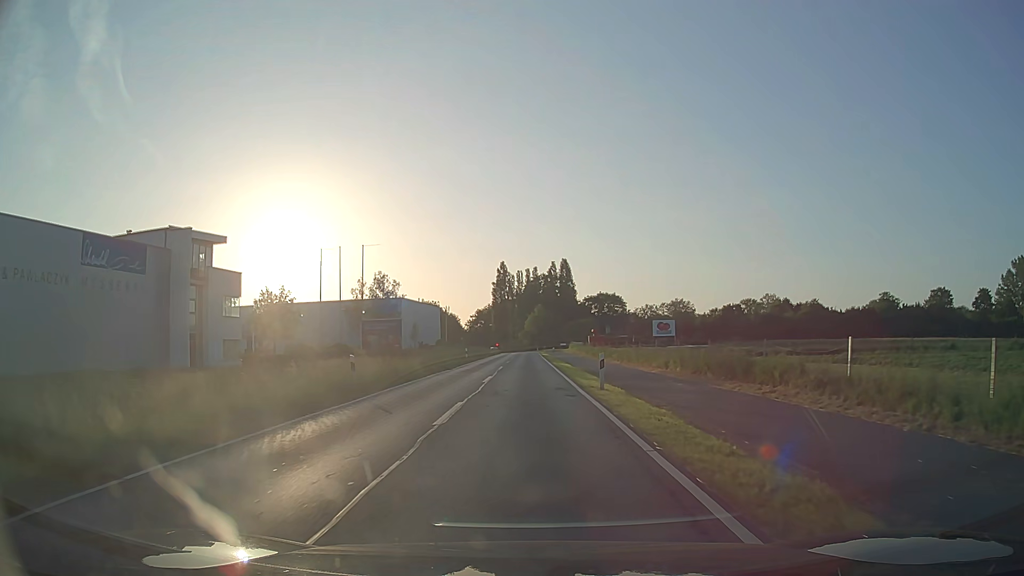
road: secondary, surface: asphalt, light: Day
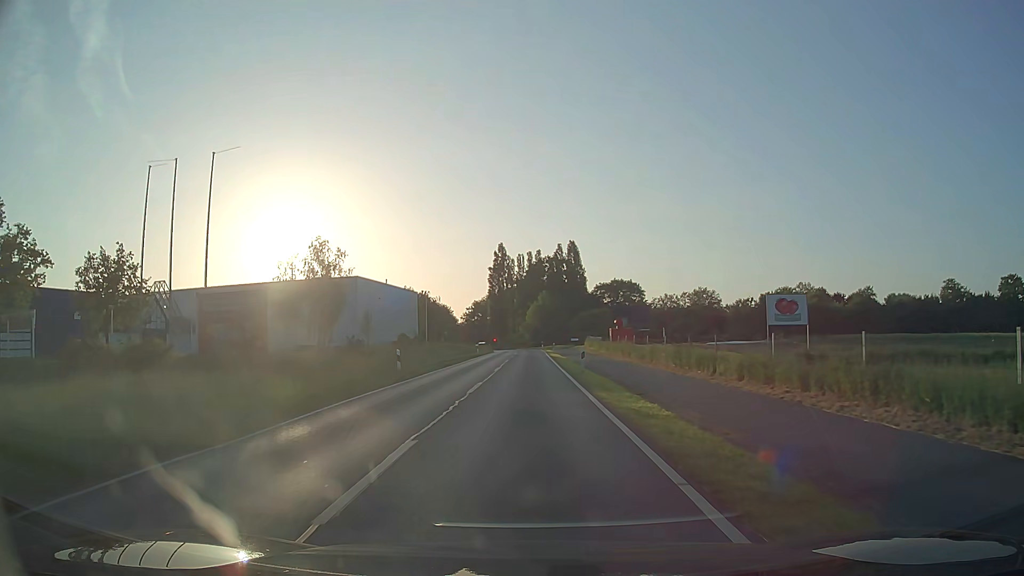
(0.0, +30.4) m; 0°
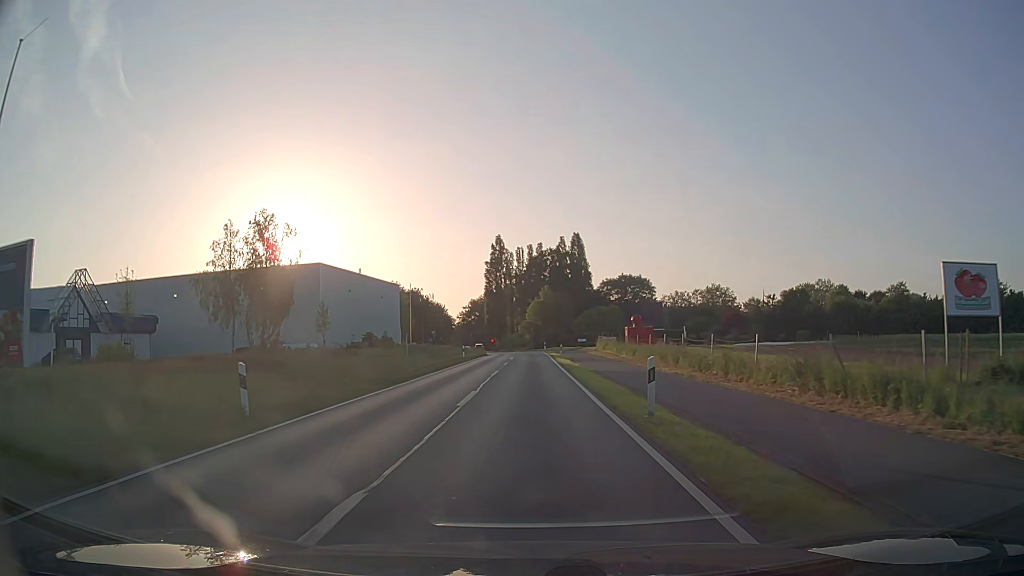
(0.0, +15.3) m; 0°
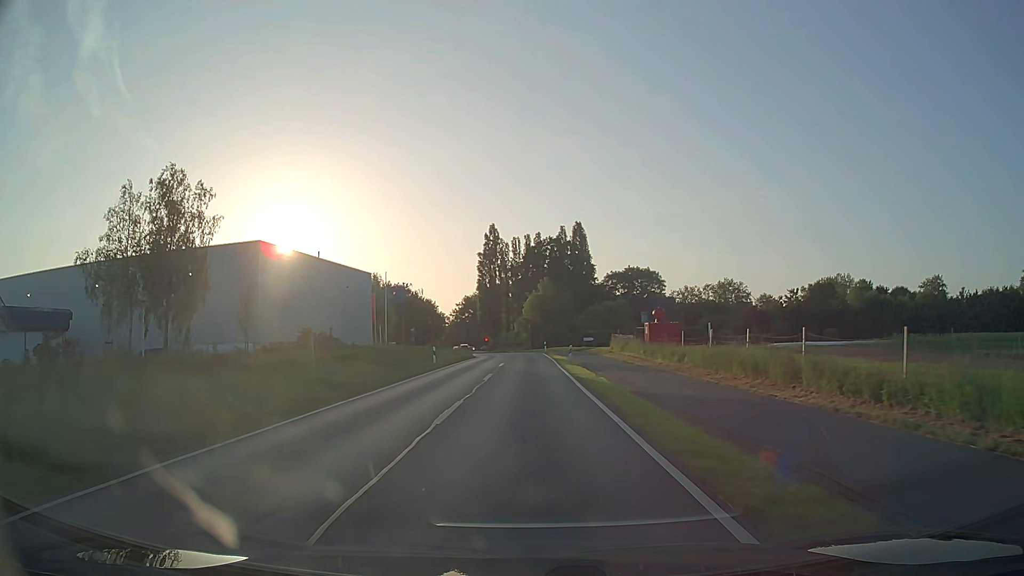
(0.0, +15.3) m; 0°
(0, +10) (0, +20) (0, +30) (0, +40) (0, +50) (0, +60) (-1, +70) (-3, +80) (-5, +90) (-7, +99) m
